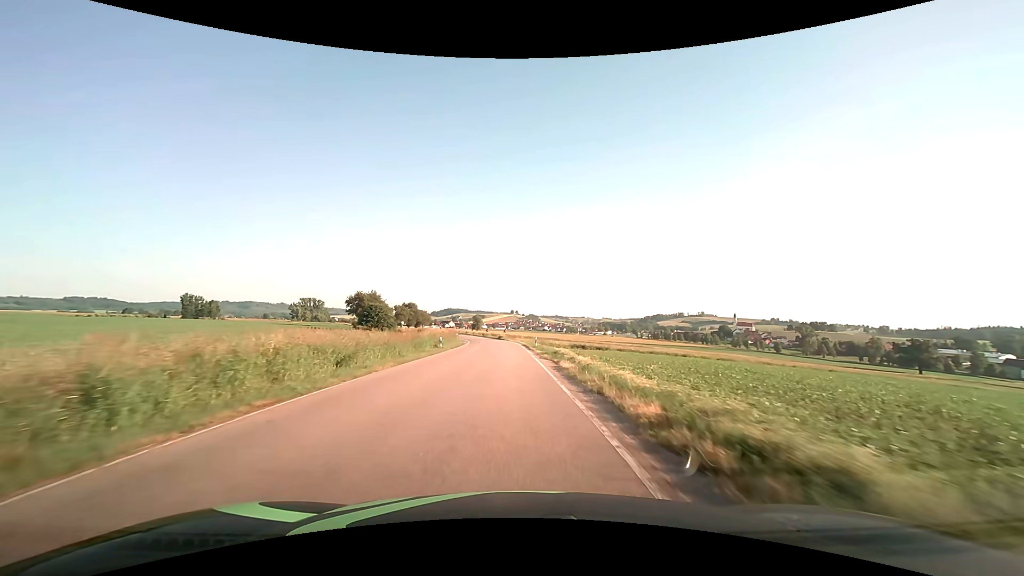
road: secondary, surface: asphalt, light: Day
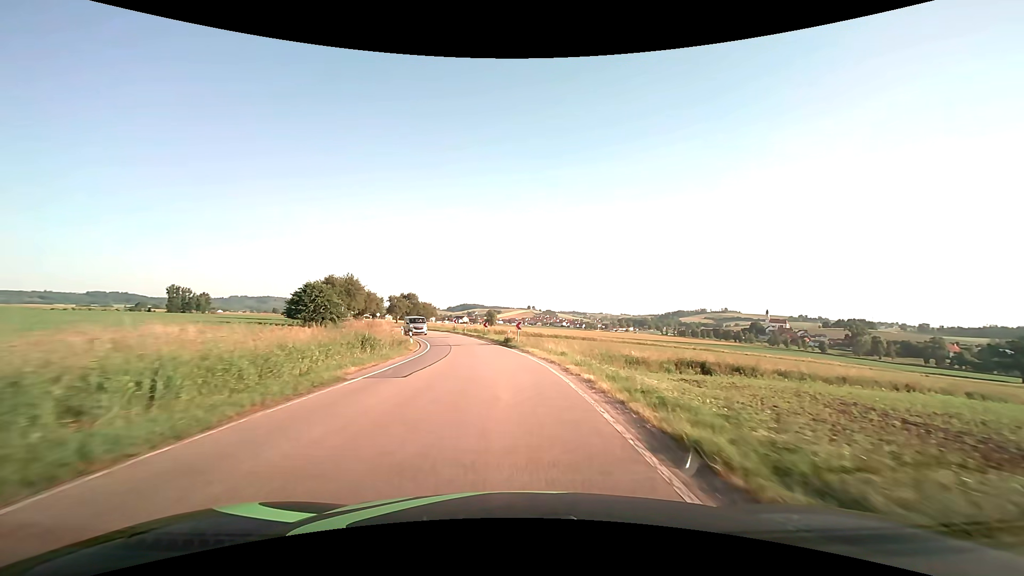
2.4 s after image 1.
(-0.9, +41.9) m; -2°
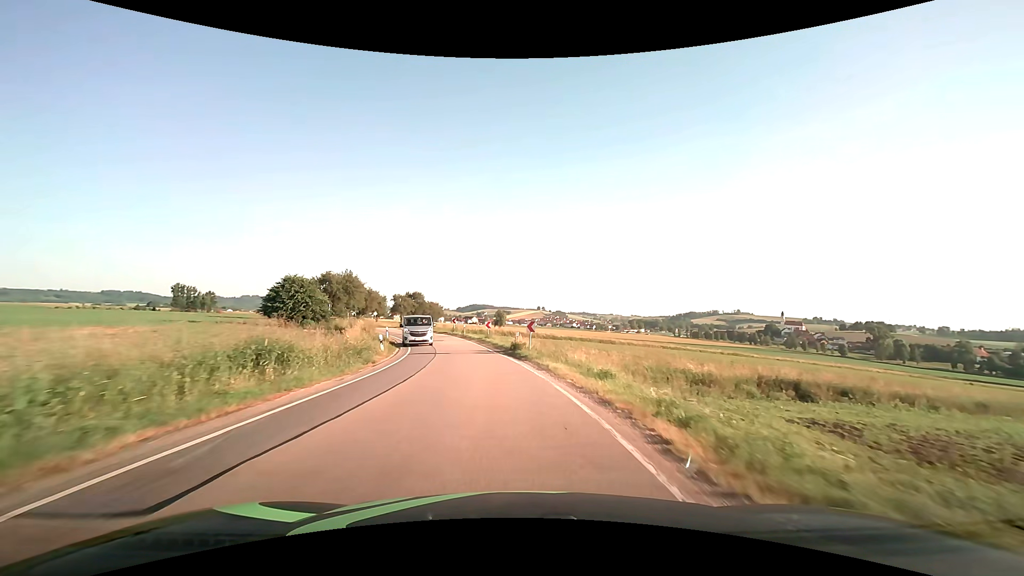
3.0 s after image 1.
(-0.1, +9.3) m; -1°
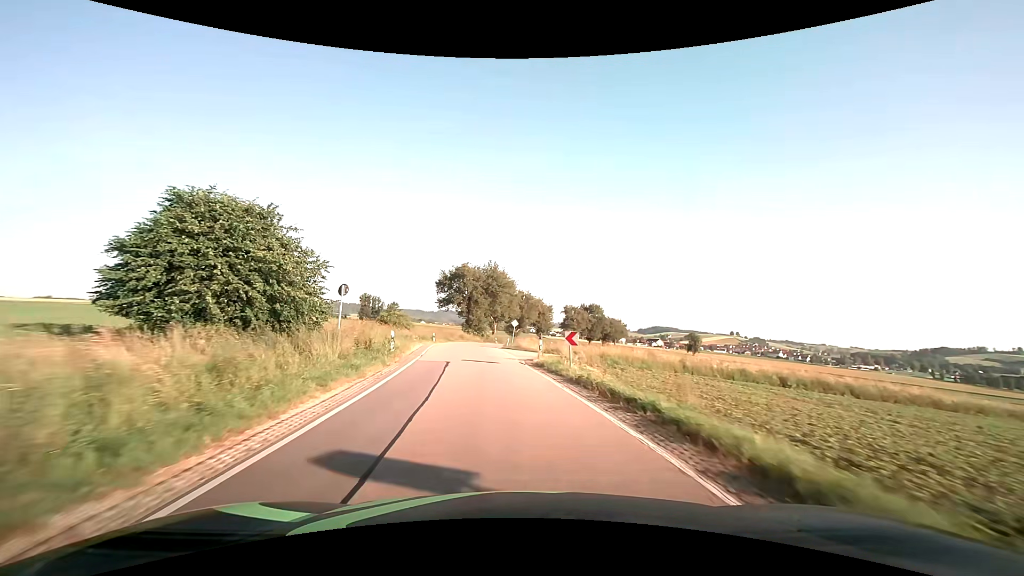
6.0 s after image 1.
(-7.9, +46.0) m; -20°
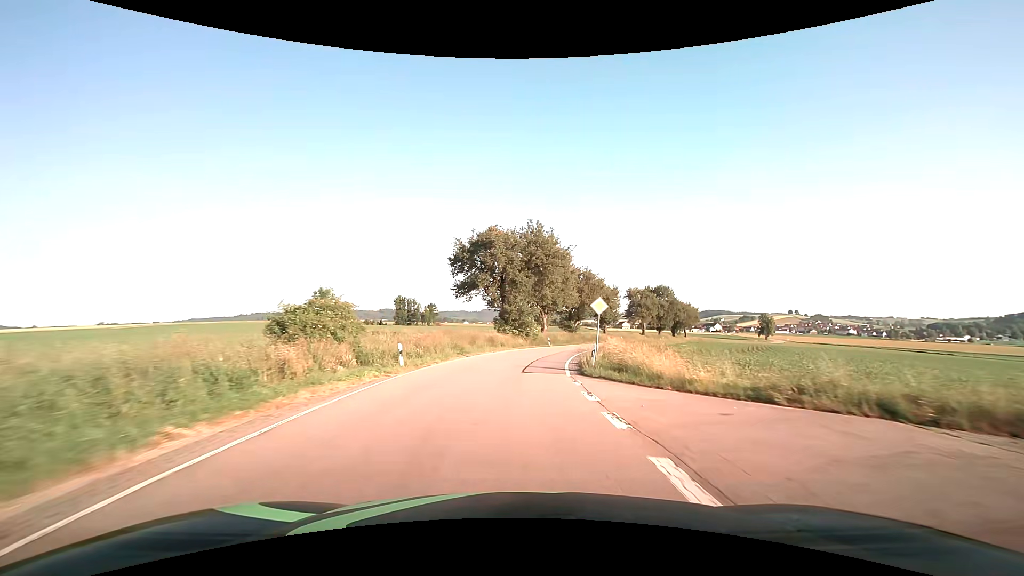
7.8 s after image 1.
(-2.1, +30.3) m; -5°
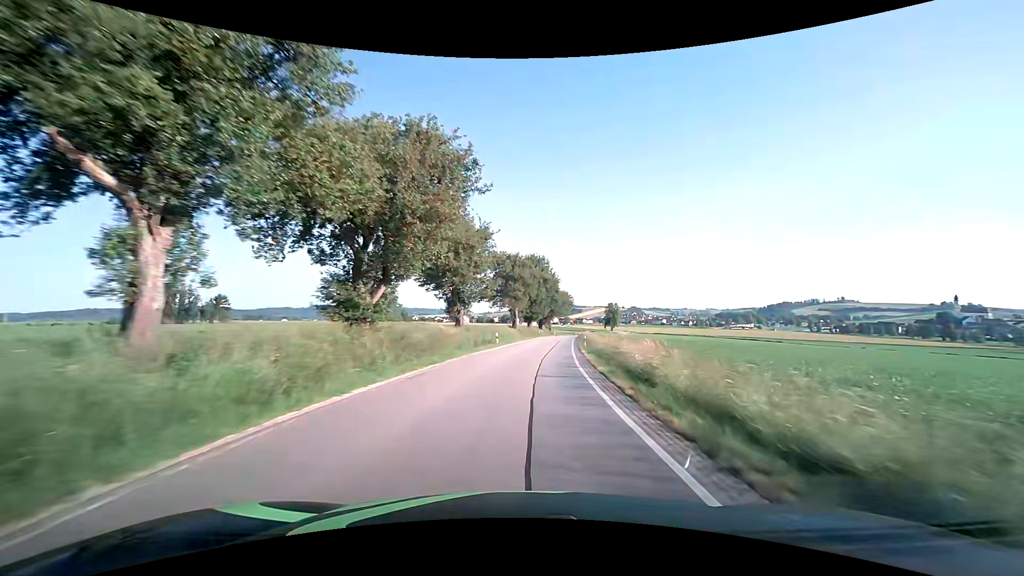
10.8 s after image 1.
(+6.6, +52.2) m; +18°
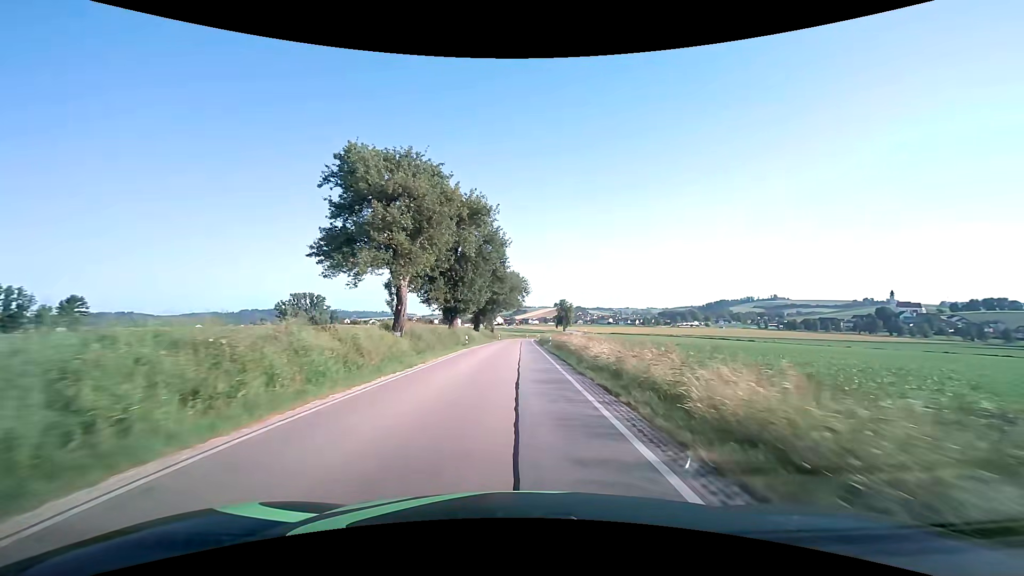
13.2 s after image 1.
(+3.3, +43.3) m; +7°
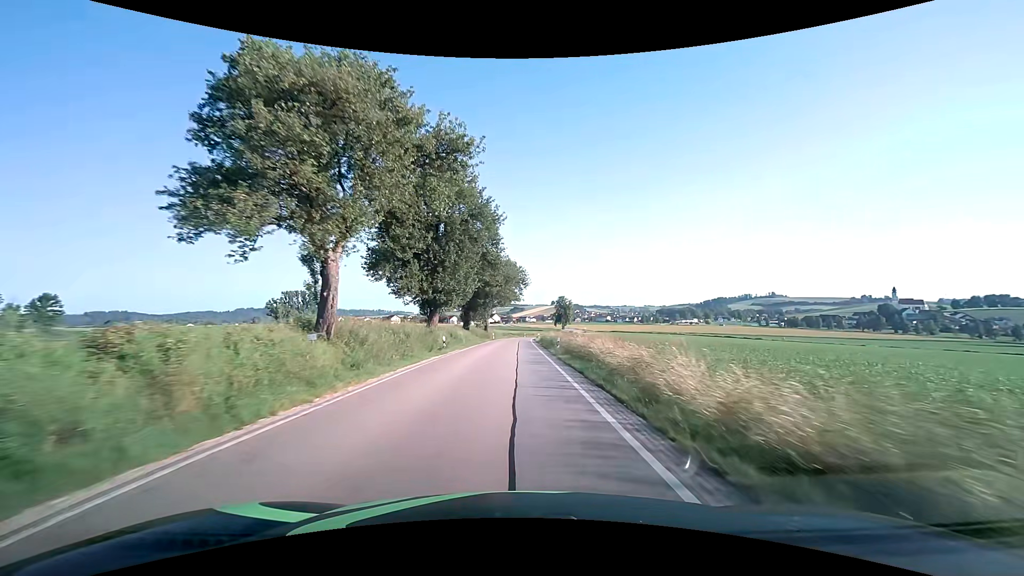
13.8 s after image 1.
(+0.1, +10.9) m; 0°
(0, +10) (0, +20) (0, +30) (0, +40) (0, +50) (0, +60) (+1, +70) (+1, +80) (+2, +90) (+3, +100) m
